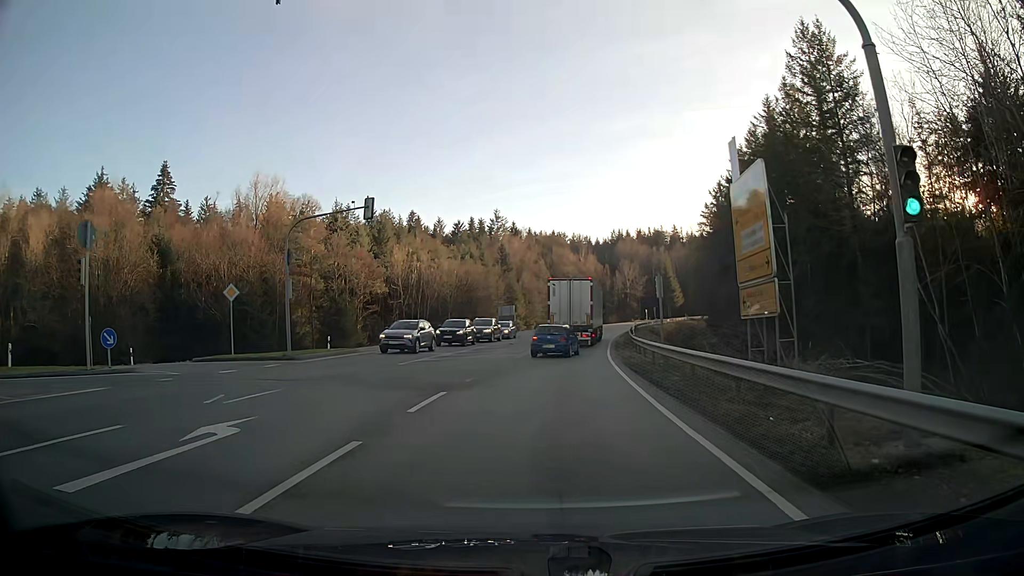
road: secondary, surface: asphalt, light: Day
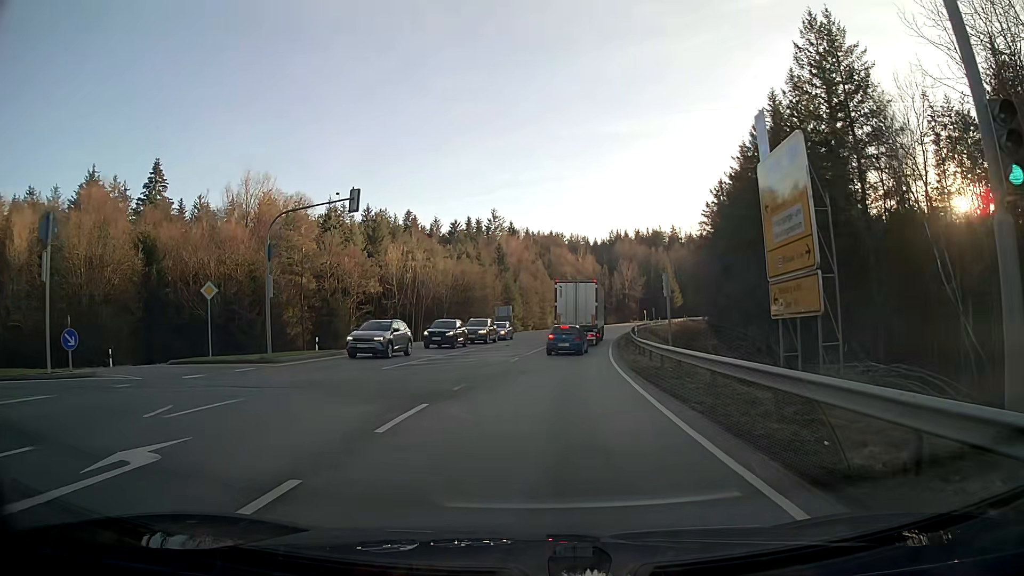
(0.0, +2.2) m; 0°
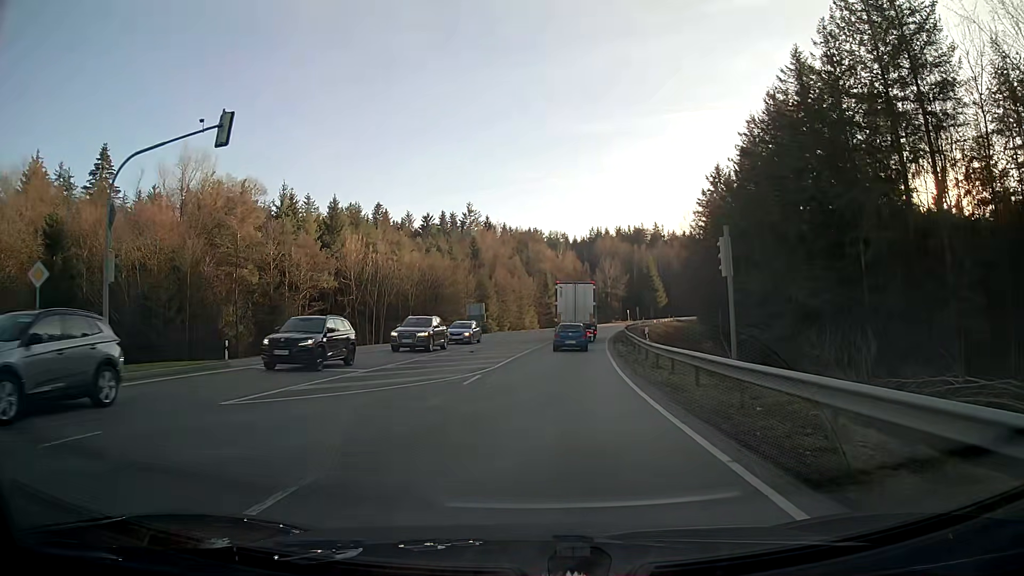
(+0.2, +10.8) m; +2°
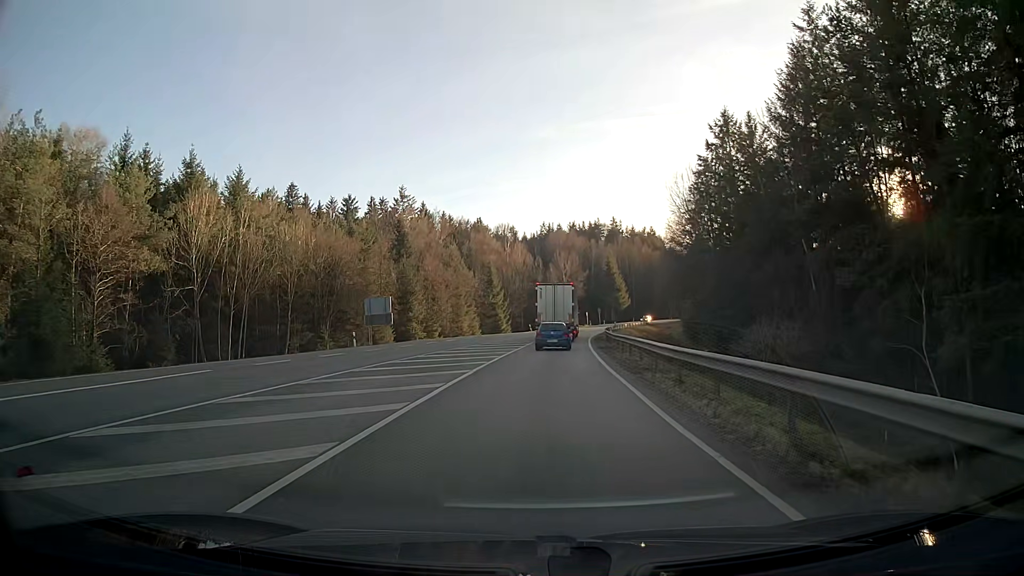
(+1.1, +27.4) m; +4°
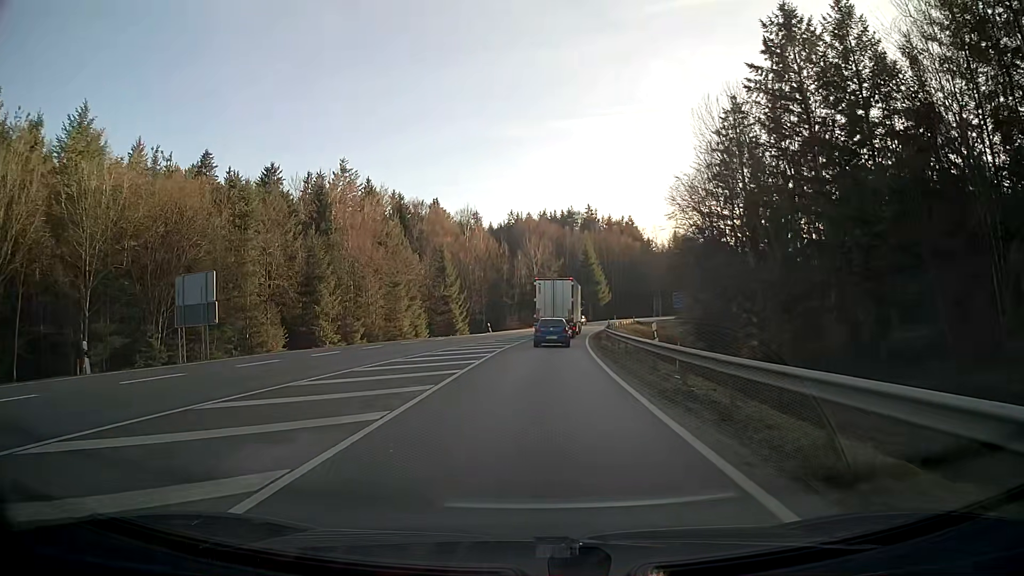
(+0.6, +25.9) m; +2°
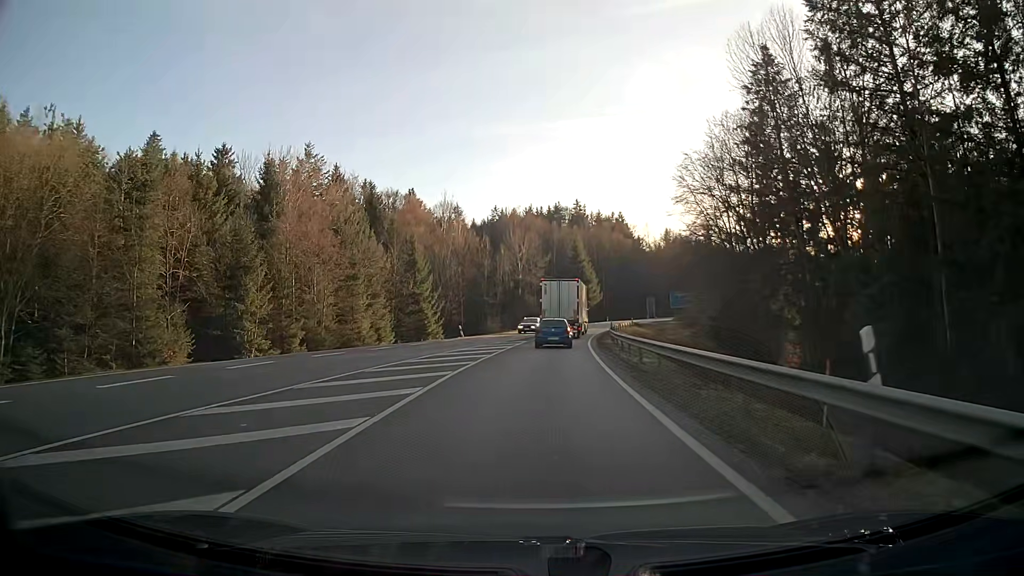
(+0.2, +13.3) m; +2°
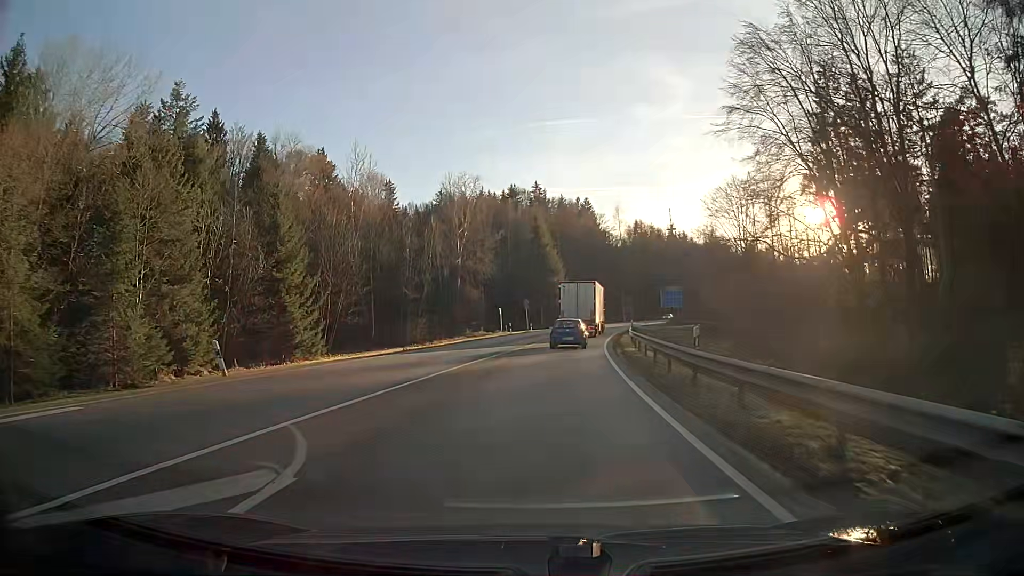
(+1.2, +35.8) m; +4°
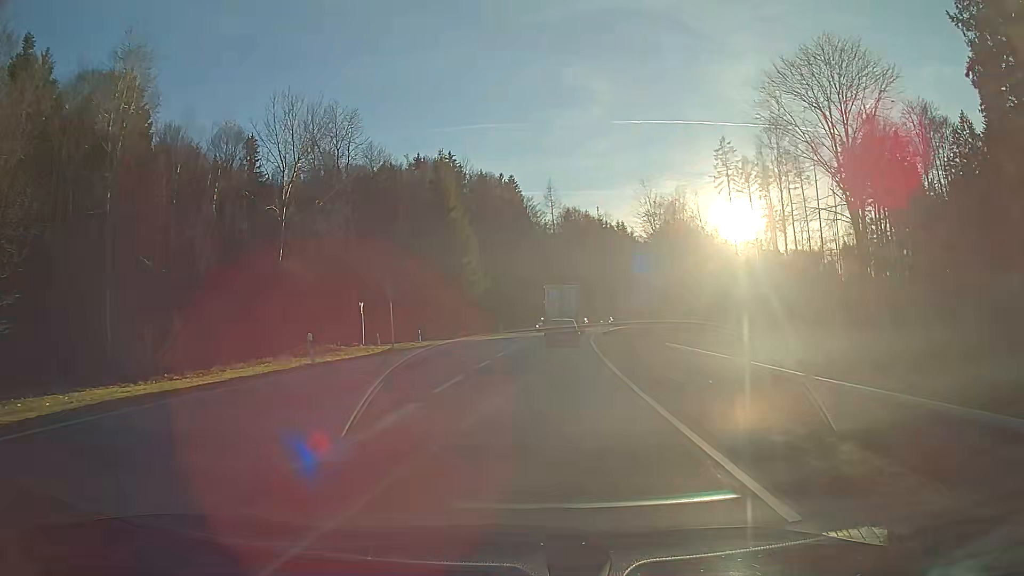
(+2.2, +39.4) m; +7°
